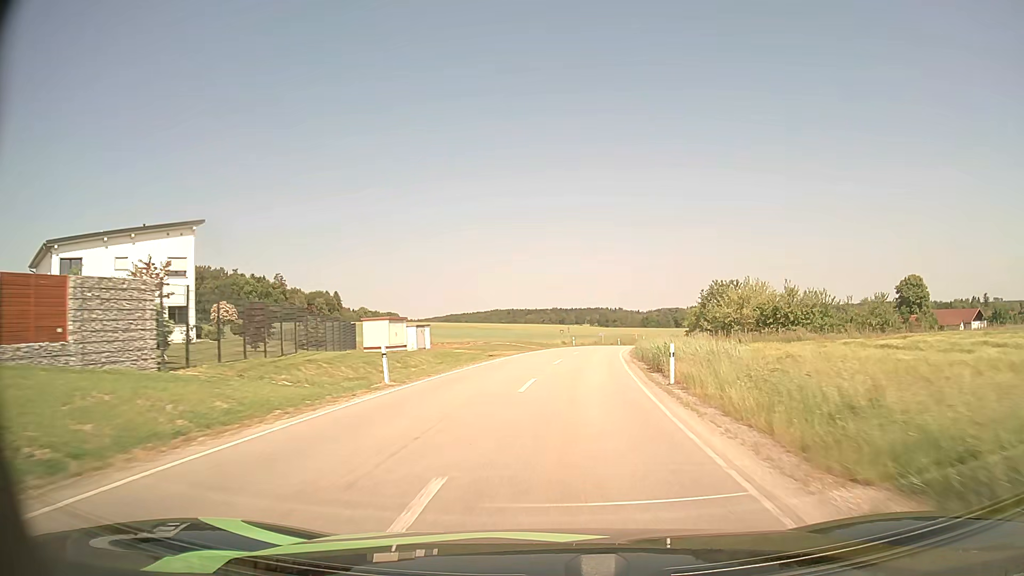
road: unclassified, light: Day
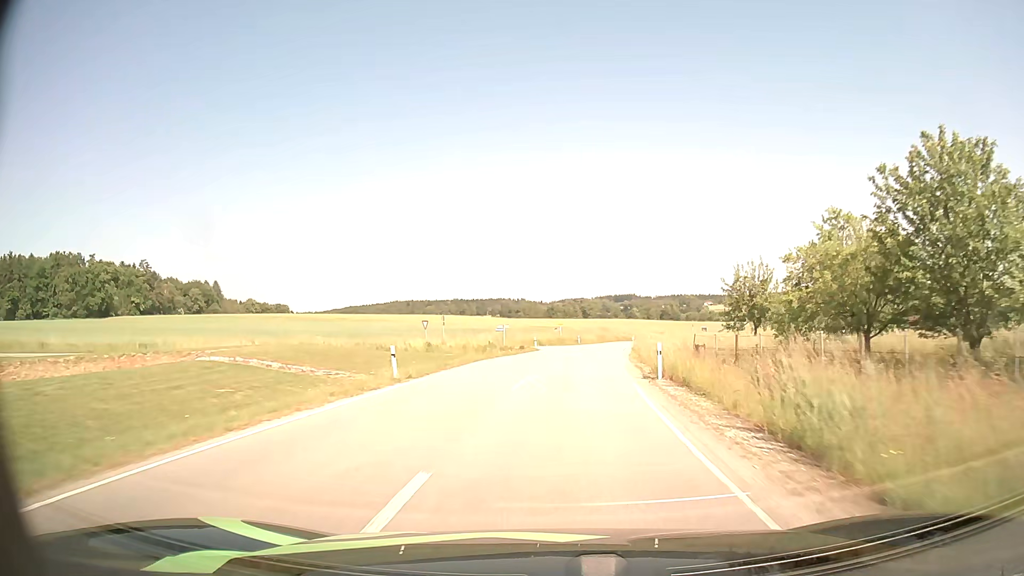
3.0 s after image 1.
(+3.9, +48.0) m; +8°
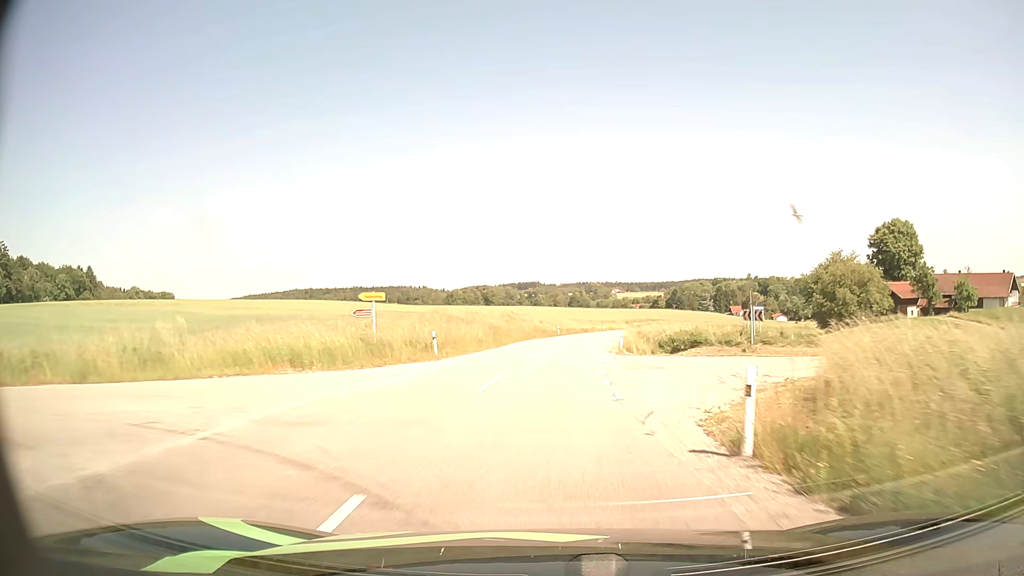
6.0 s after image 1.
(+3.8, +48.7) m; +8°
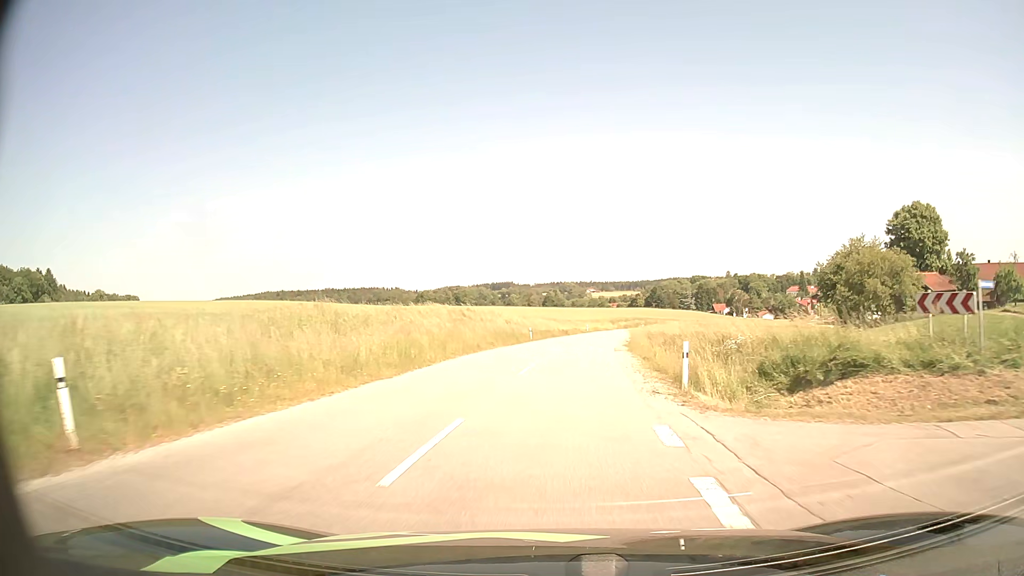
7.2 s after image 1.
(+0.4, +19.5) m; +2°
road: residential
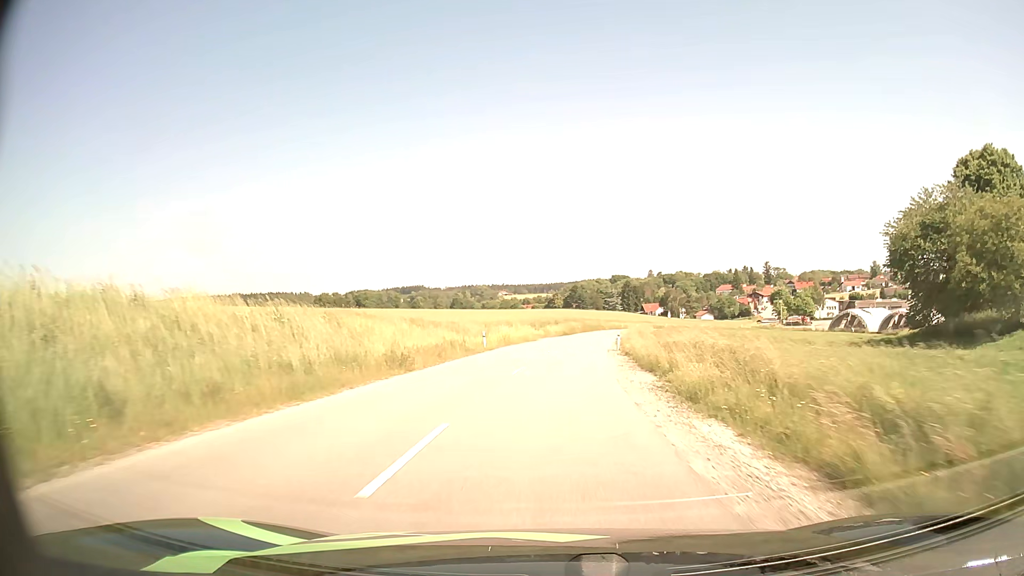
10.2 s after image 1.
(+3.5, +48.1) m; +7°
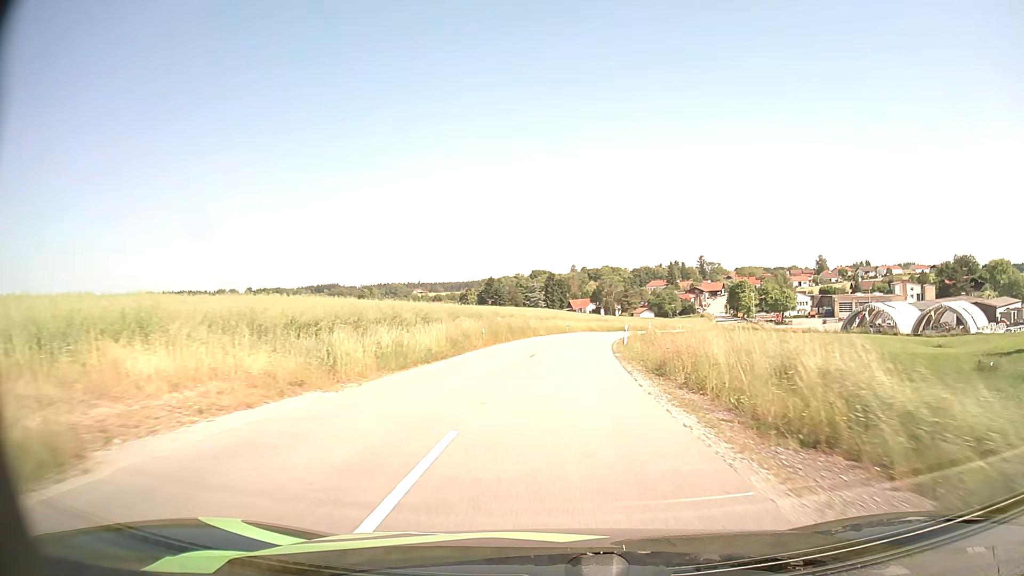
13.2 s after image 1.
(+2.7, +48.7) m; +7°
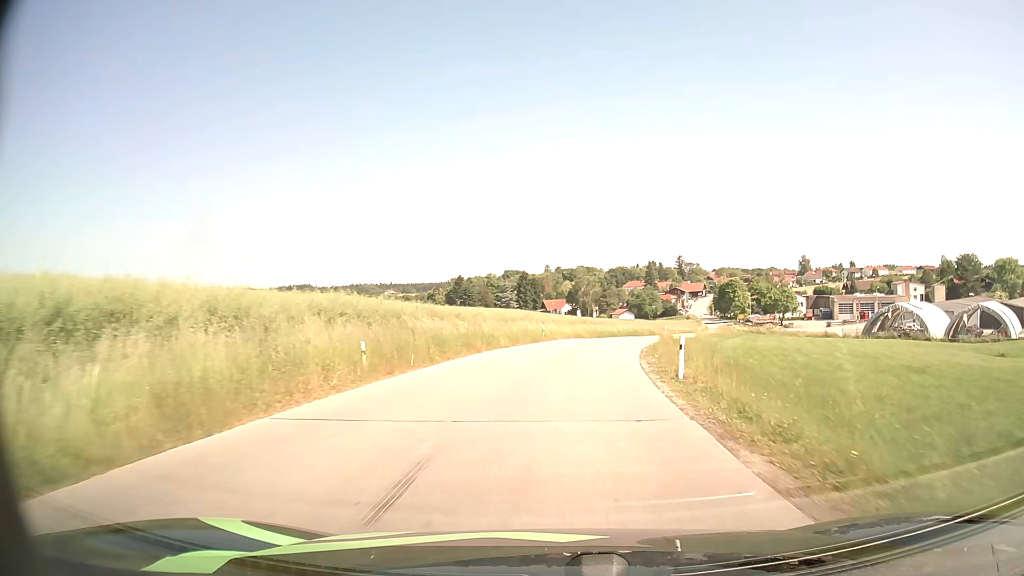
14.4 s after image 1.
(+0.3, +18.7) m; +2°
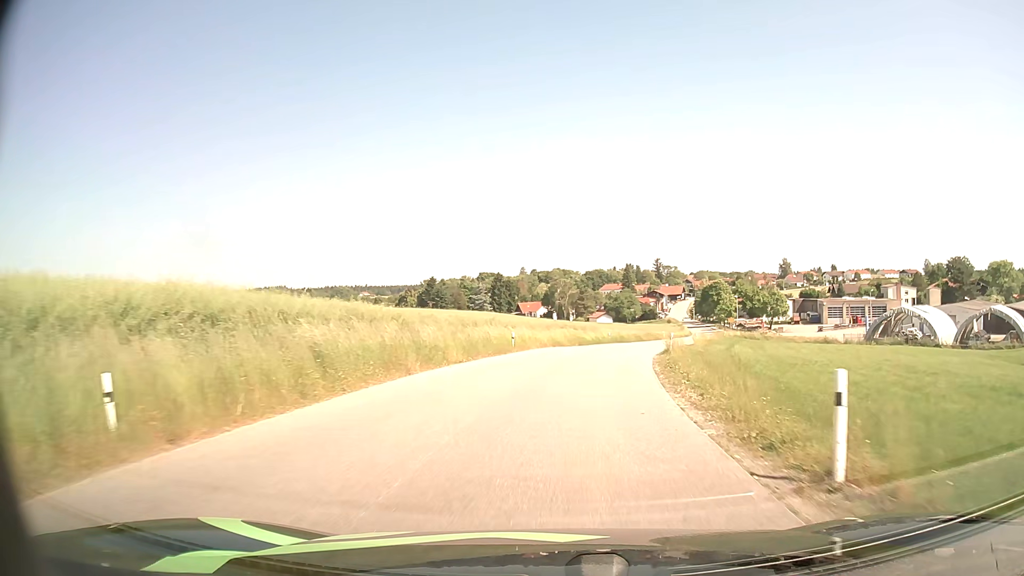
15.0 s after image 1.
(+0.2, +9.0) m; +2°
(0, +10) (+1, +20) (+2, +30) (+4, +40) (+7, +49) (+10, +59) (+14, +68) (+17, +78) (+20, +87) (+23, +97) m
